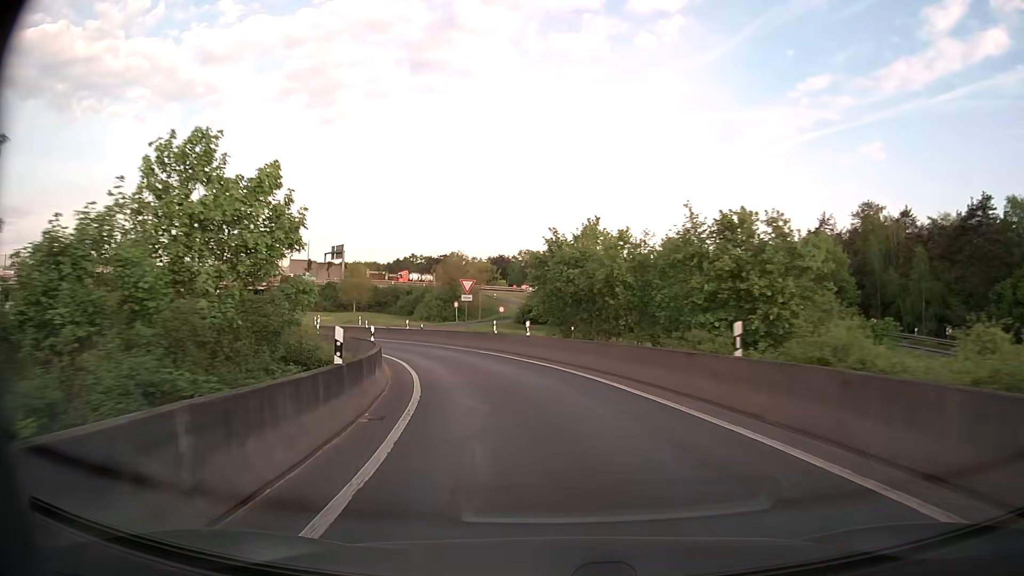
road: motorway_link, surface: asphalt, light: Day
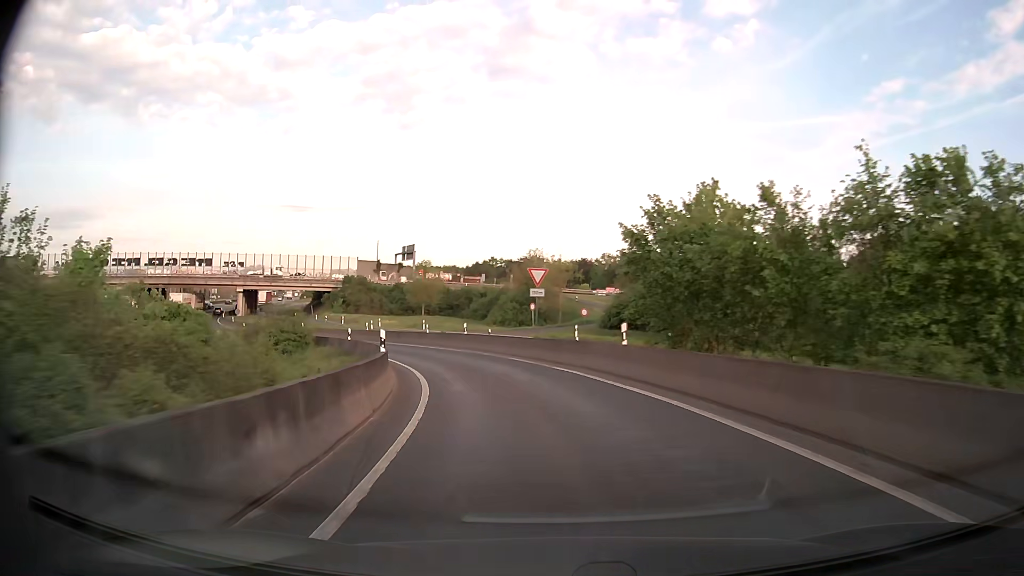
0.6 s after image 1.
(-0.6, +9.5) m; -7°
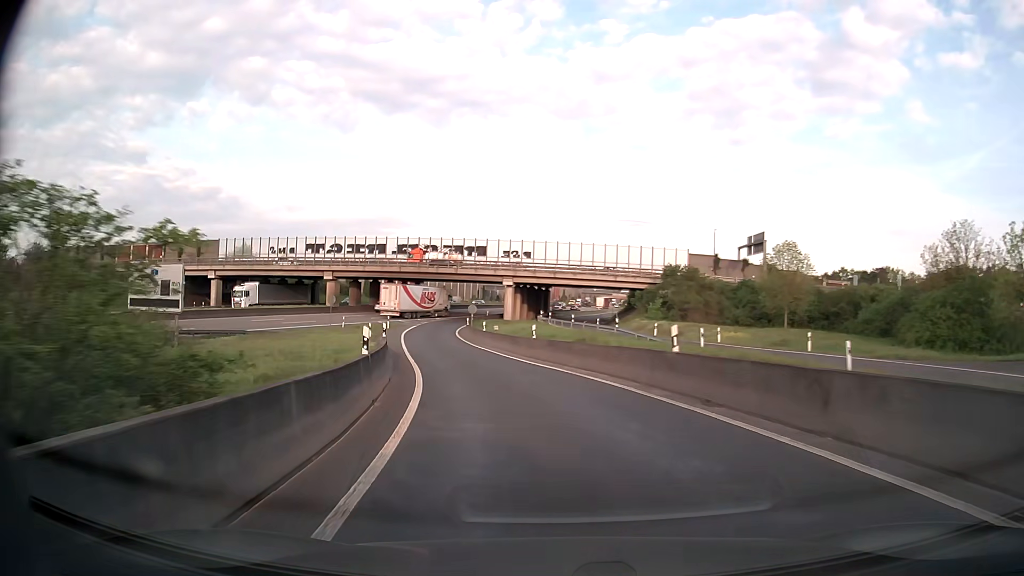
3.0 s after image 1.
(-9.5, +37.7) m; -28°
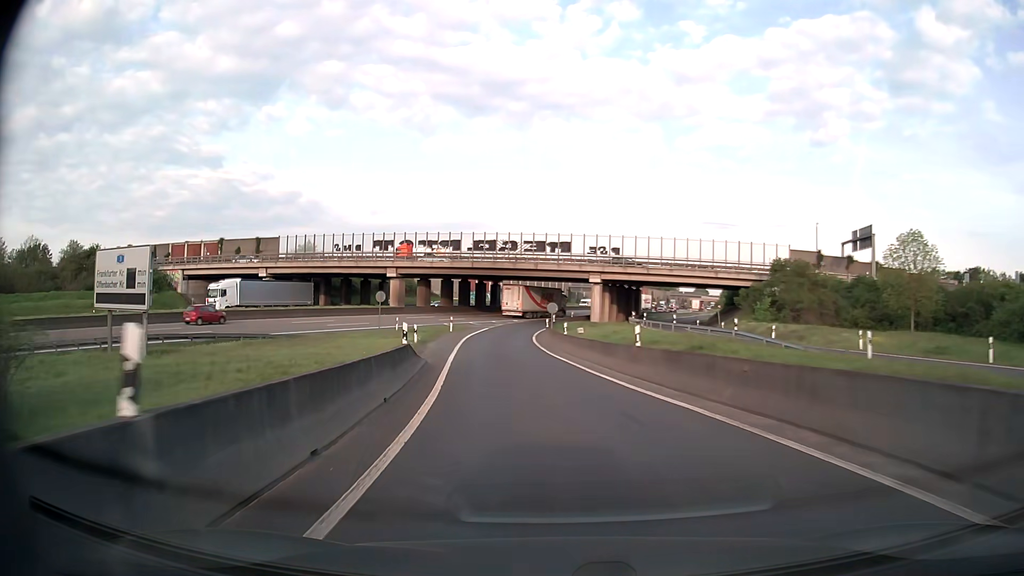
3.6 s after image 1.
(-0.6, +10.1) m; -7°
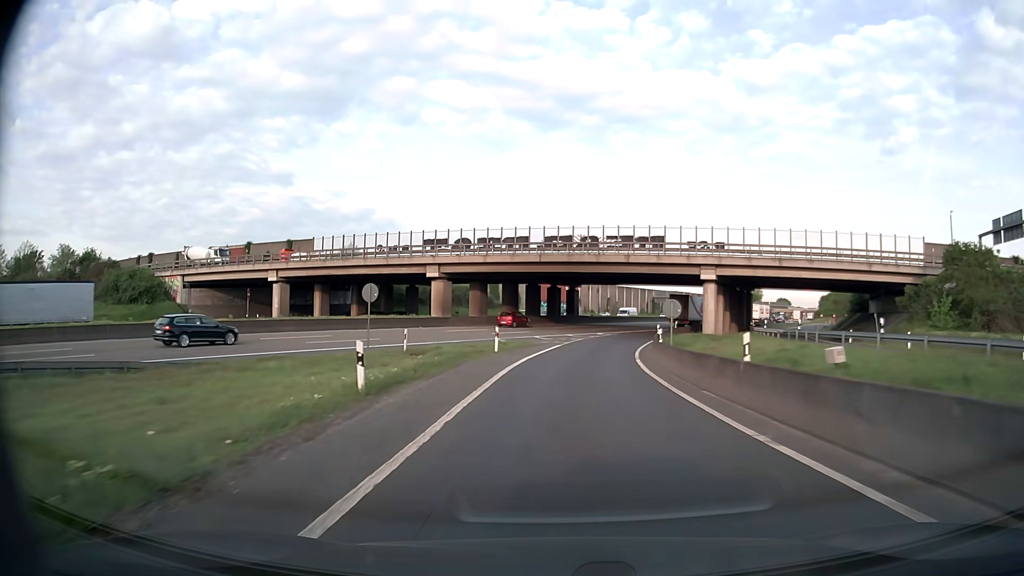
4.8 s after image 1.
(-1.8, +20.5) m; -7°
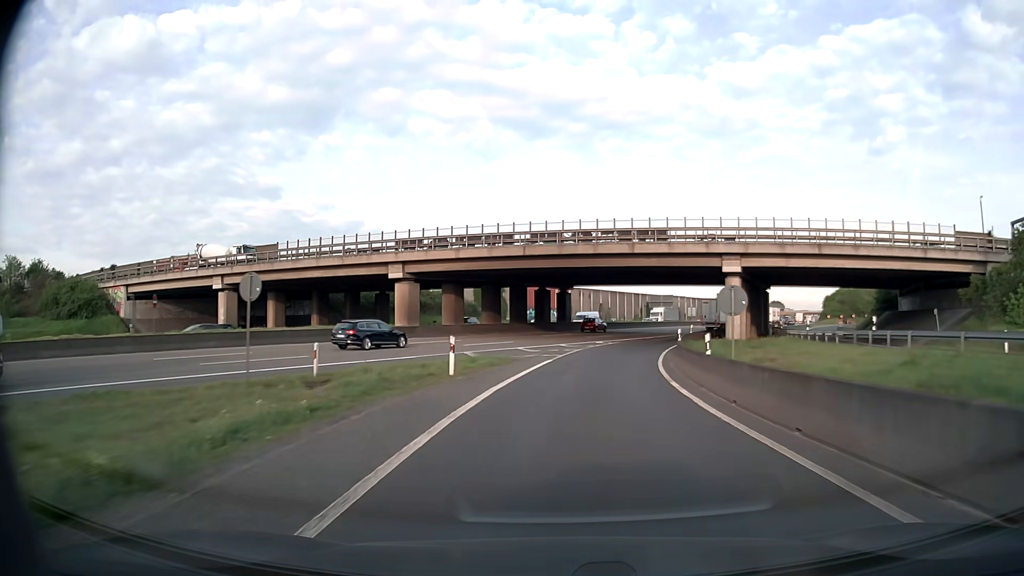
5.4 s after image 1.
(0.0, +10.6) m; +1°
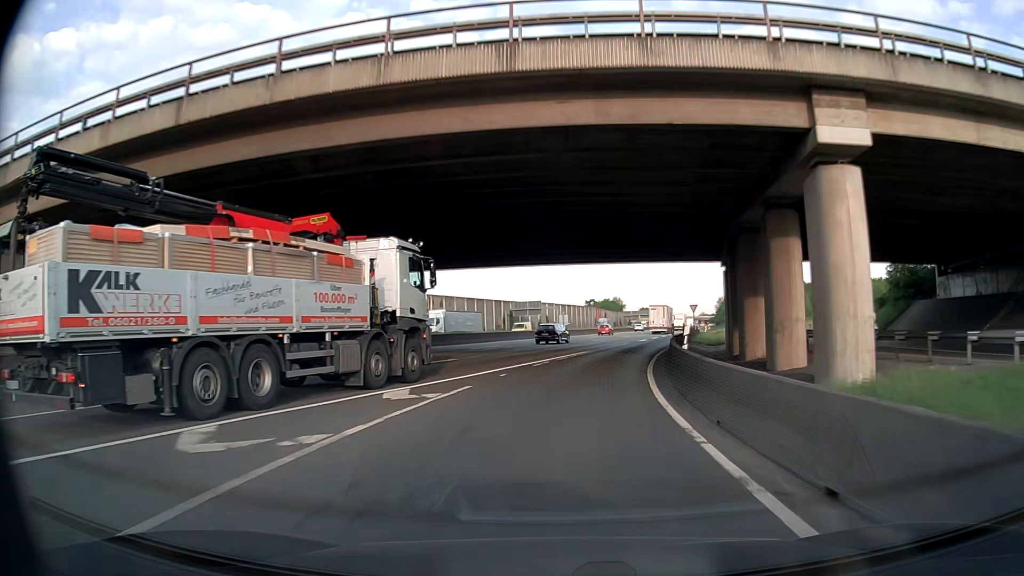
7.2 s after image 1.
(+3.0, +32.5) m; +11°
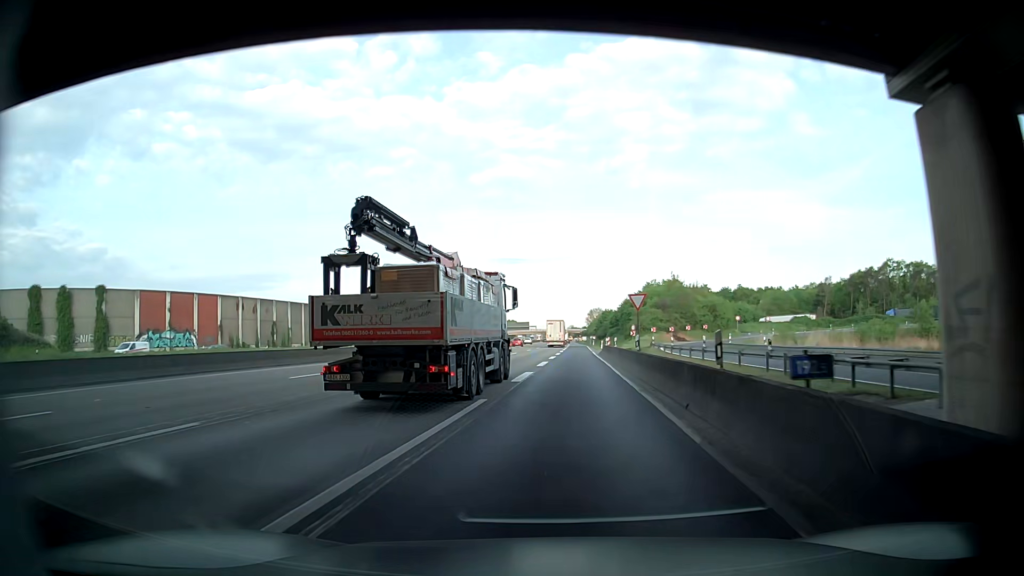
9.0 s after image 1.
(+3.3, +35.1) m; +11°
(0, +10) (0, +20) (+1, +30) (+1, +40) (+1, +50) (+1, +60) (+1, +70) (+1, +80) (+1, +90) (+2, +100) m
